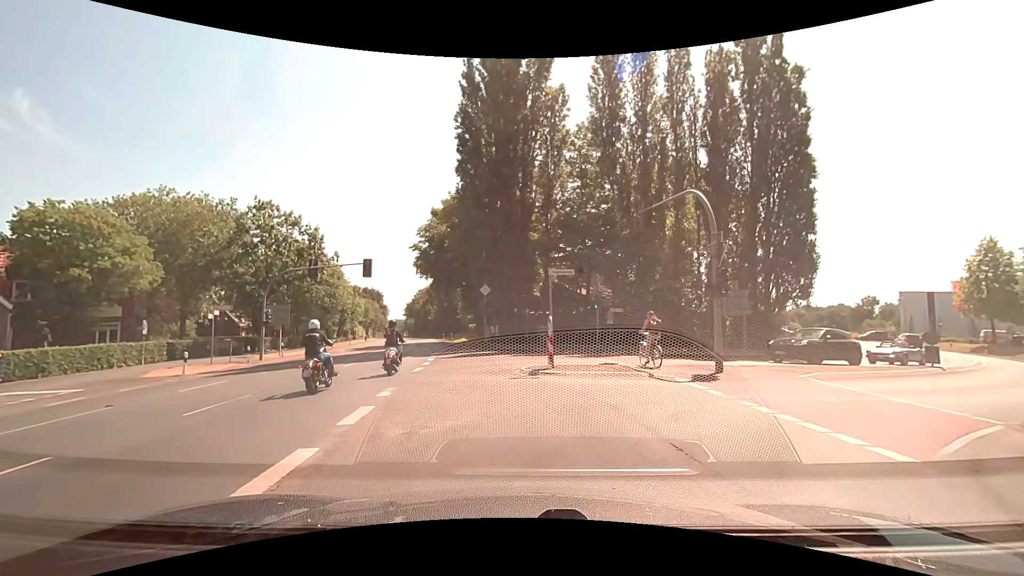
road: secondary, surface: asphalt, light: Day
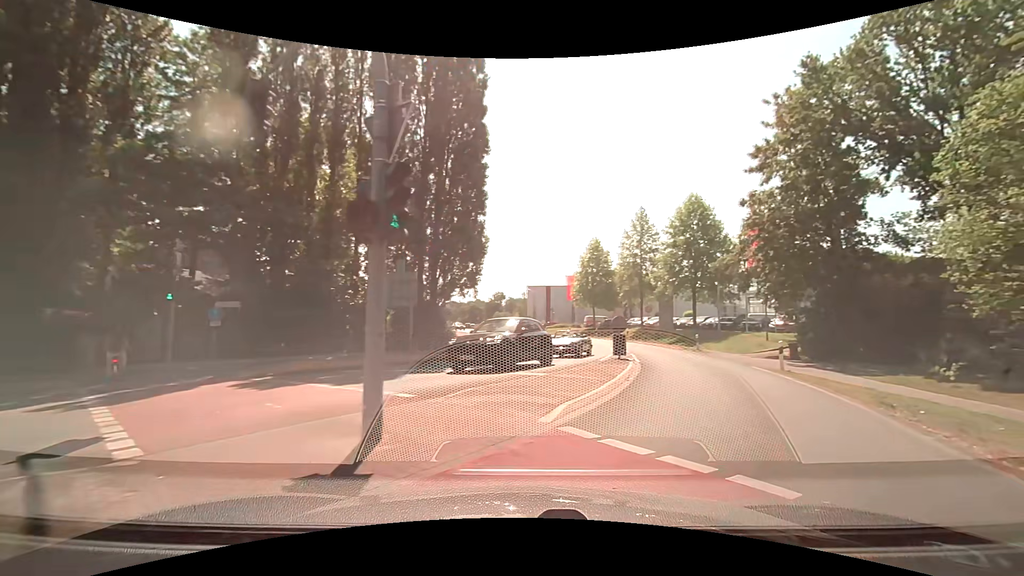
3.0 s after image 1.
(+2.2, +10.5) m; +34°
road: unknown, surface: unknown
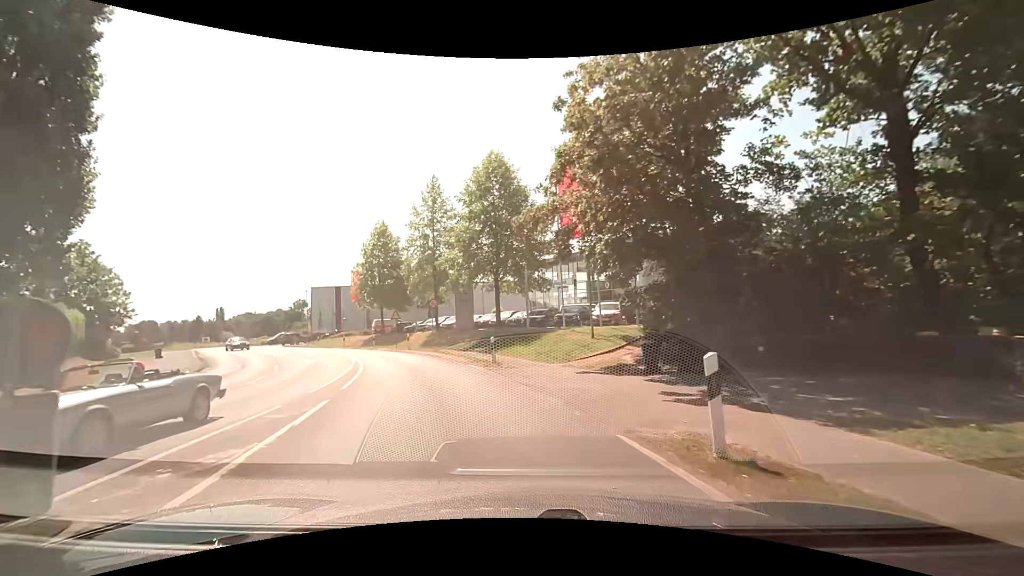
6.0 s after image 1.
(+5.1, +14.4) m; +22°
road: secondary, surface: asphalt
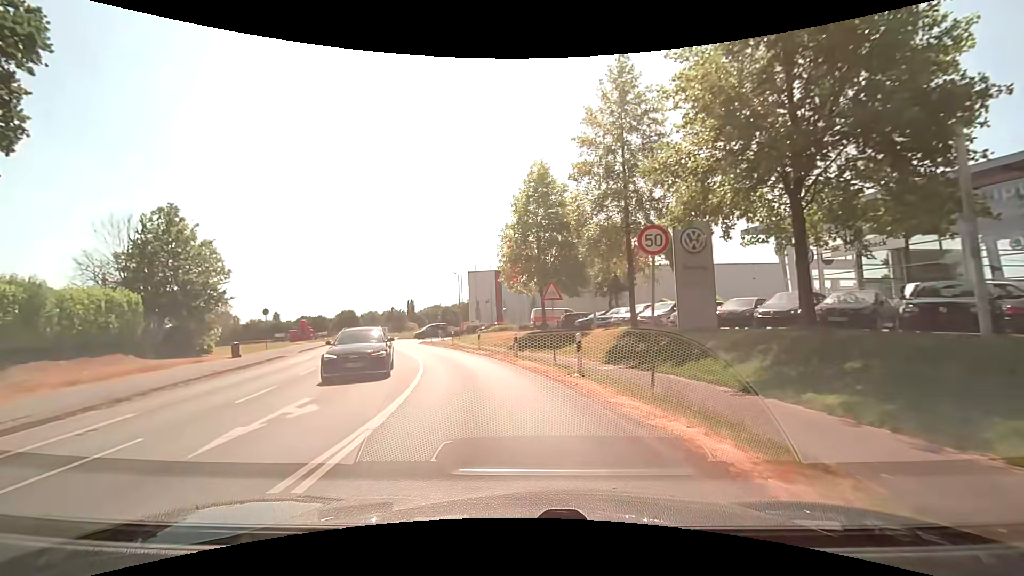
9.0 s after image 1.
(-4.3, +20.8) m; -20°
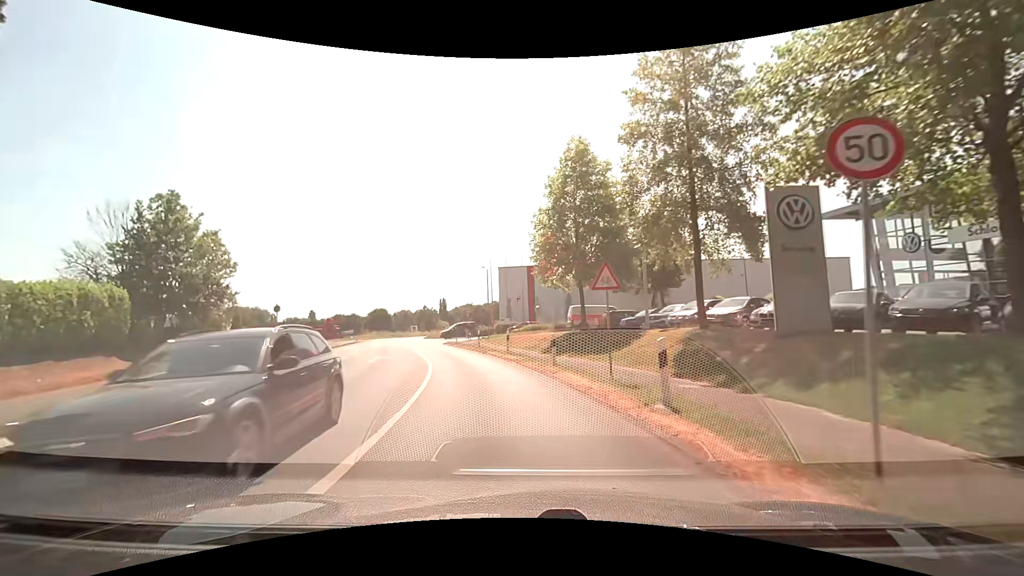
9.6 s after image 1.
(-0.2, +4.9) m; -4°
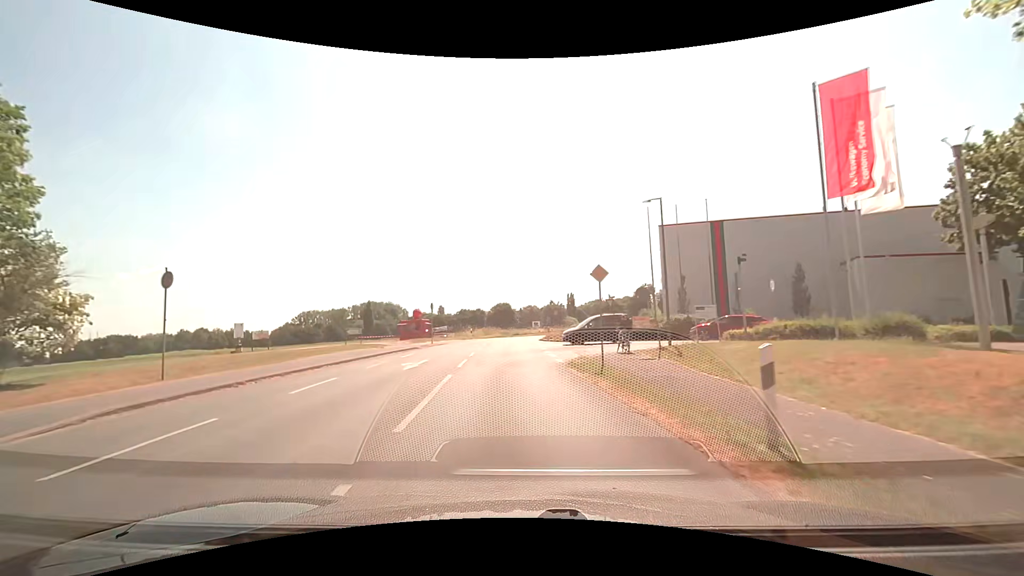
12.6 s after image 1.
(-3.7, +26.9) m; -15°
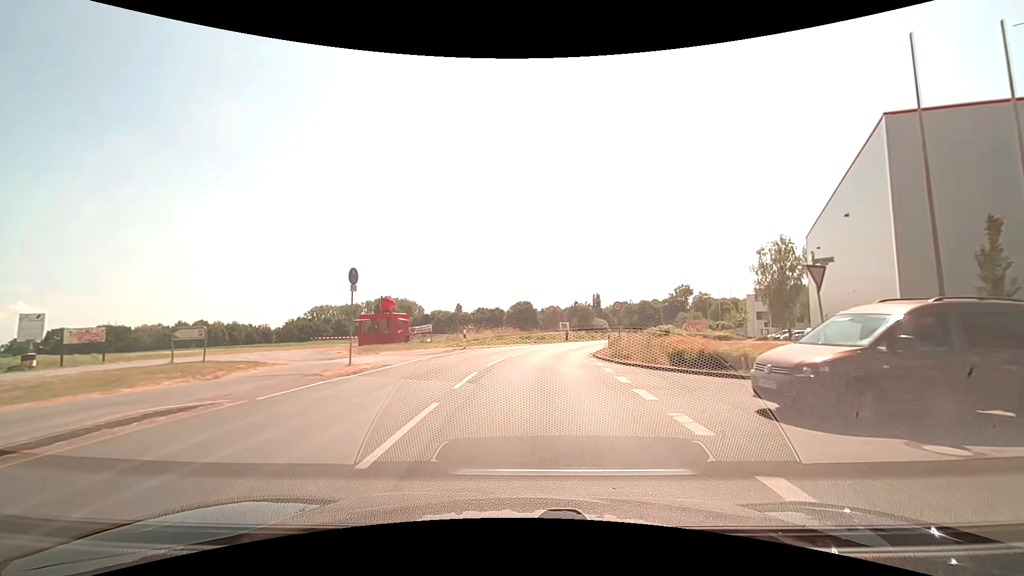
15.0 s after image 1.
(-1.0, +24.0) m; -3°
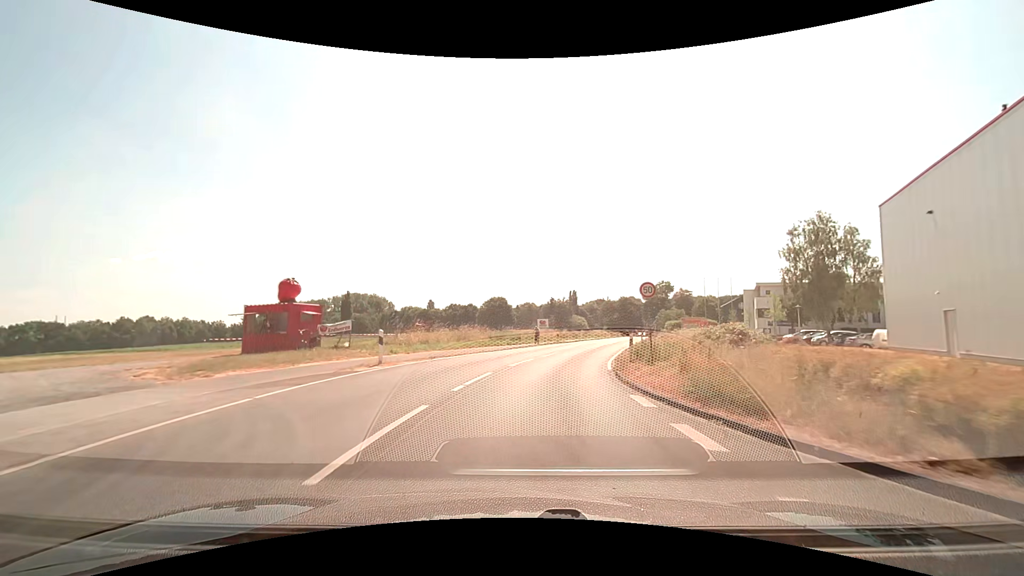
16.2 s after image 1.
(+0.2, +12.9) m; +3°
(0, +10) (+1, +20) (+3, +30) (+6, +39) (+9, +49) (+11, +59) (+14, +68) (+16, +78) (+19, +88) (+21, +97) m
